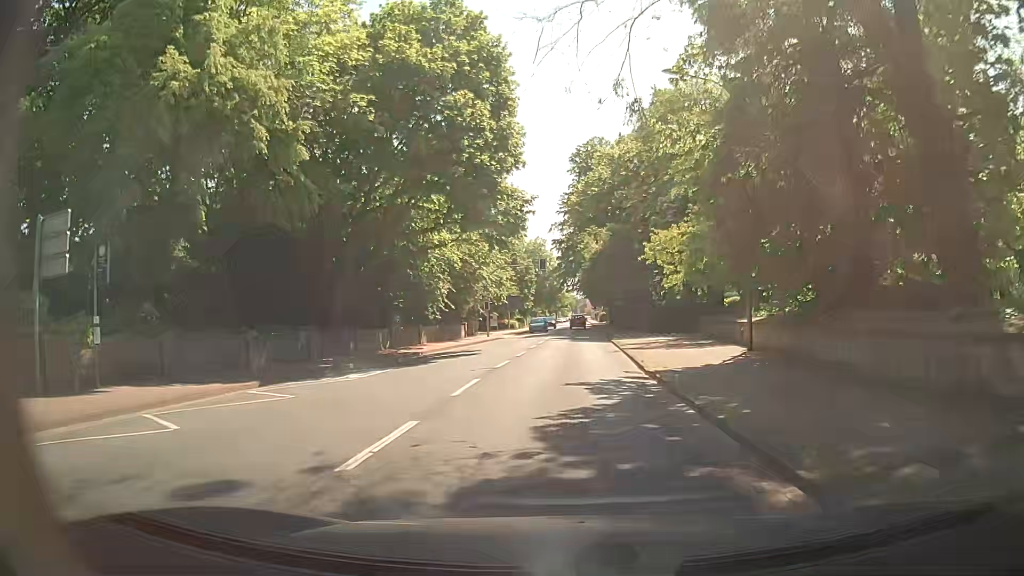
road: secondary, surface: asphalt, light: Day
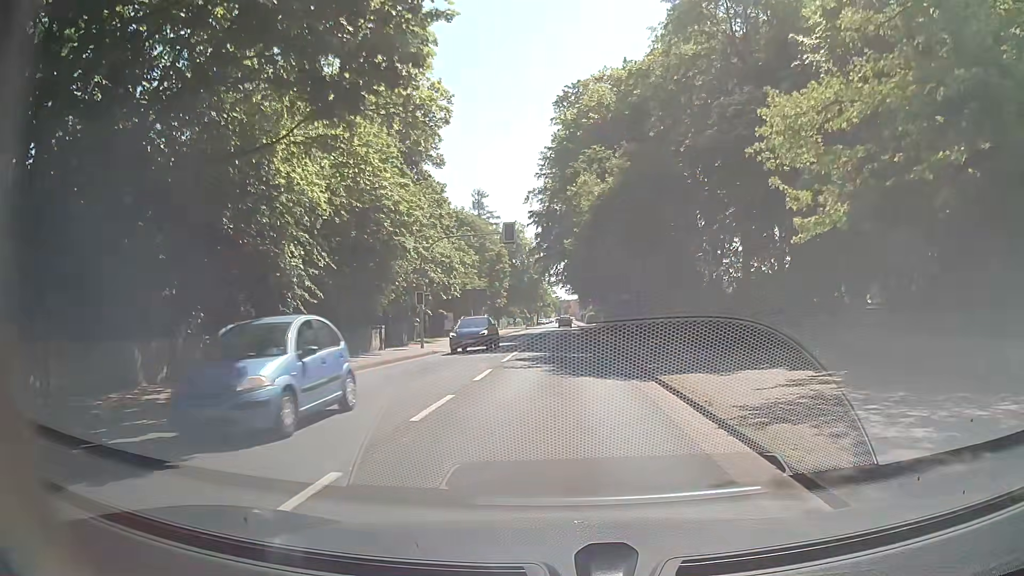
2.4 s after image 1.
(+0.3, +21.4) m; 0°
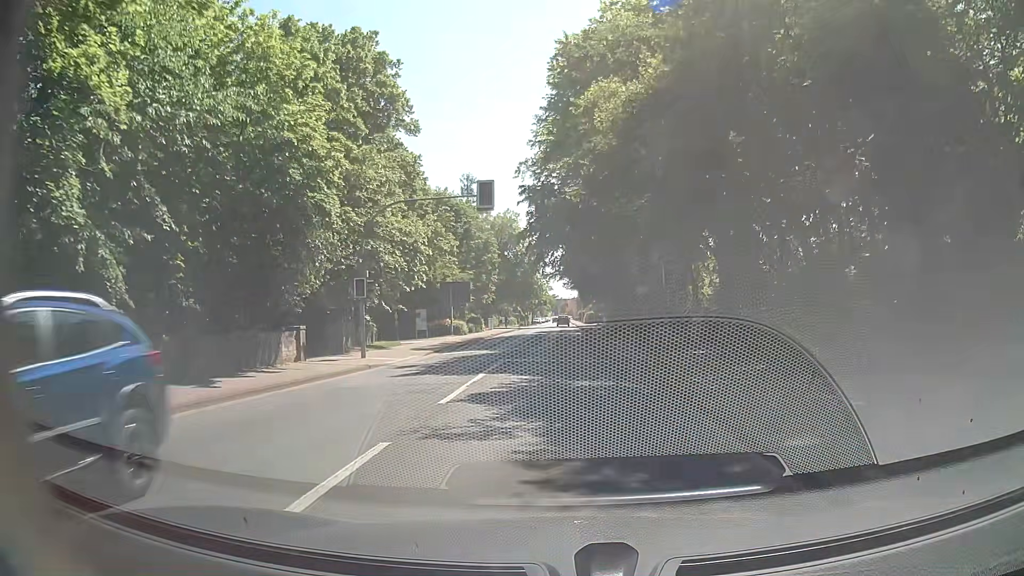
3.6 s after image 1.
(+0.2, +10.7) m; +2°
(0, +10) (0, +20) (0, +30) (0, +40) (0, +50) (0, +60) (0, +70) (0, +80) (0, +90) (0, +100) m
